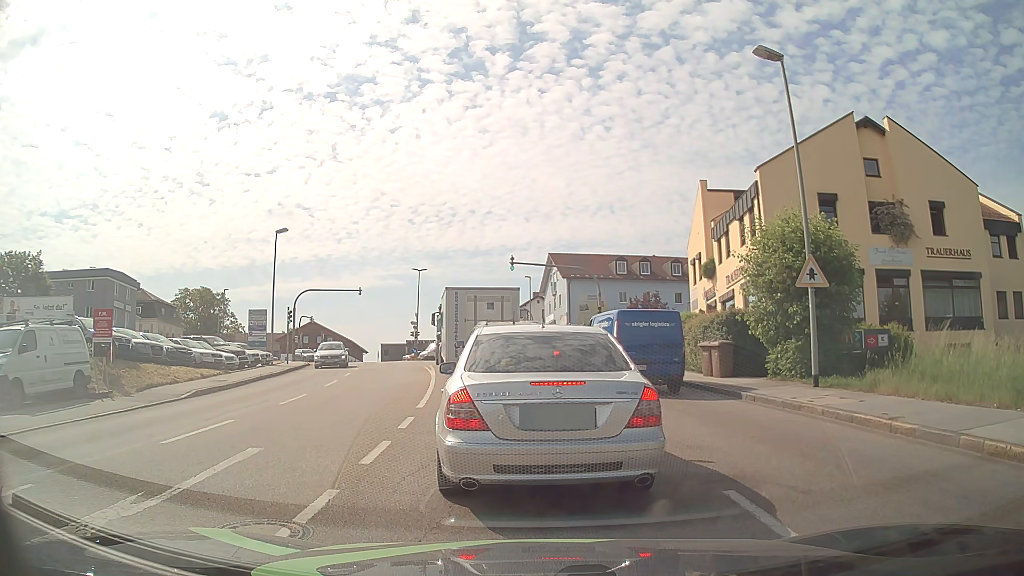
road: tertiary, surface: asphalt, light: Day
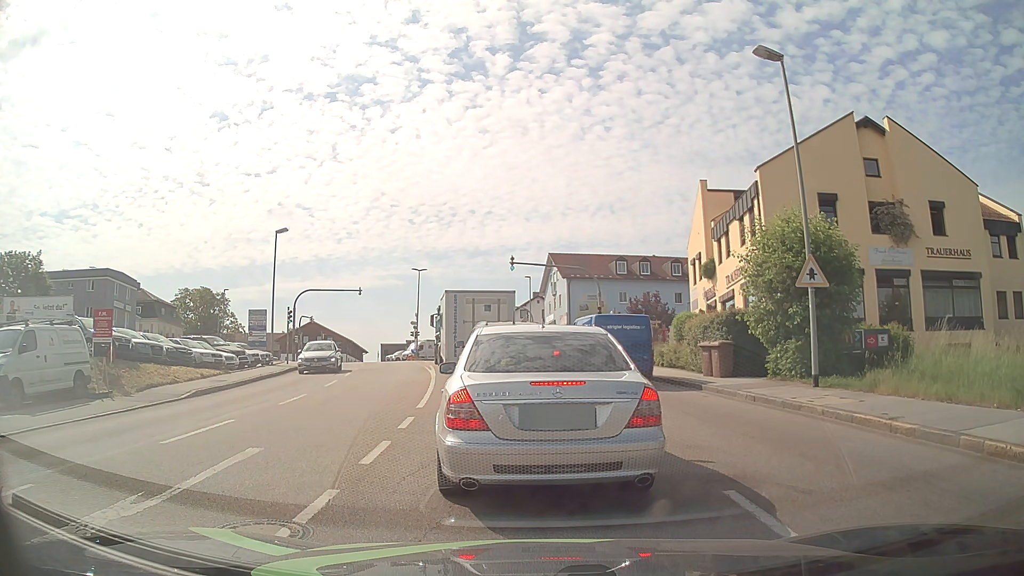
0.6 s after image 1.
(0.0, 0.0) m; 0°
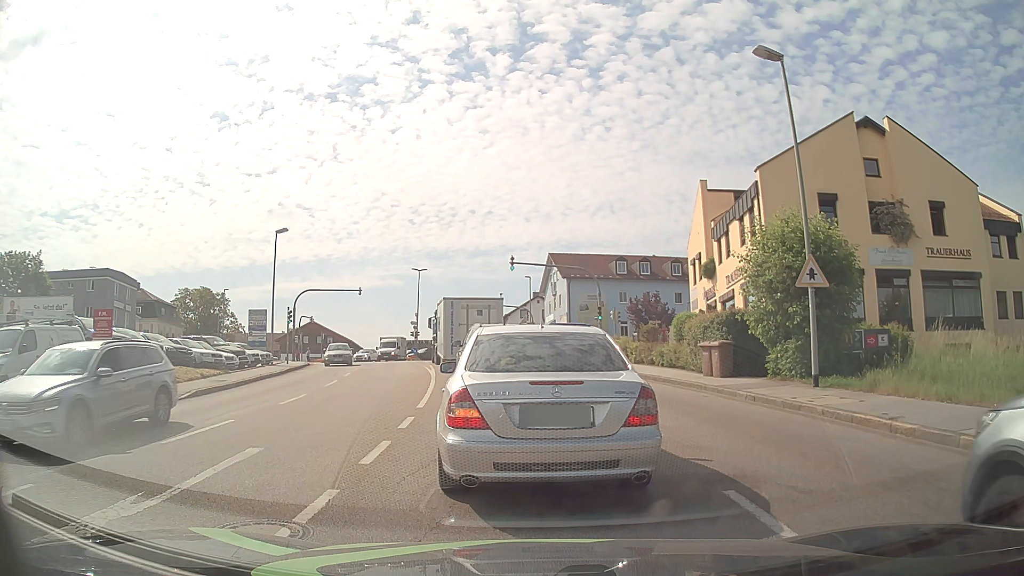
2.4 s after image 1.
(0.0, 0.0) m; 0°
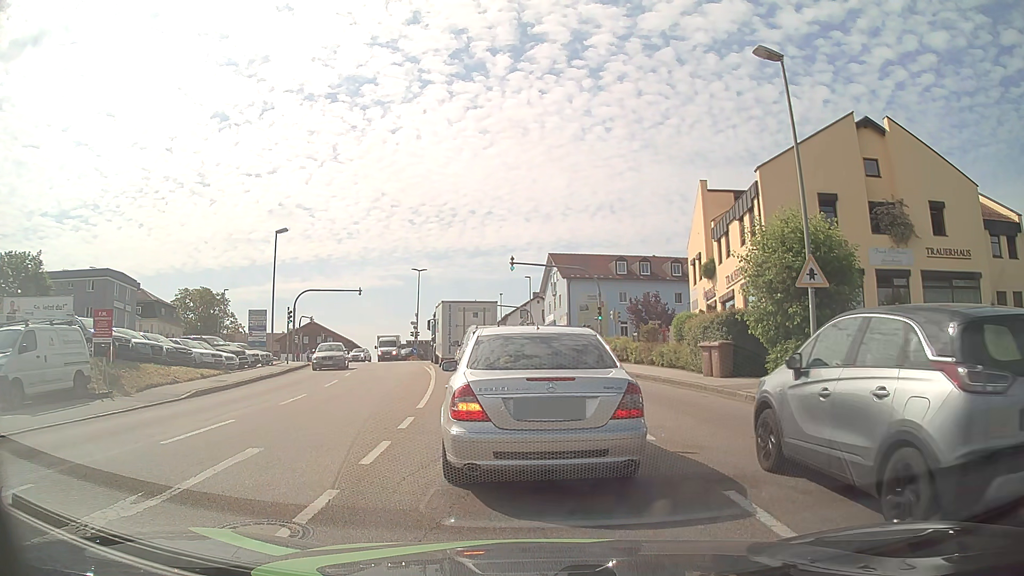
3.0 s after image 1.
(0.0, 0.0) m; 0°
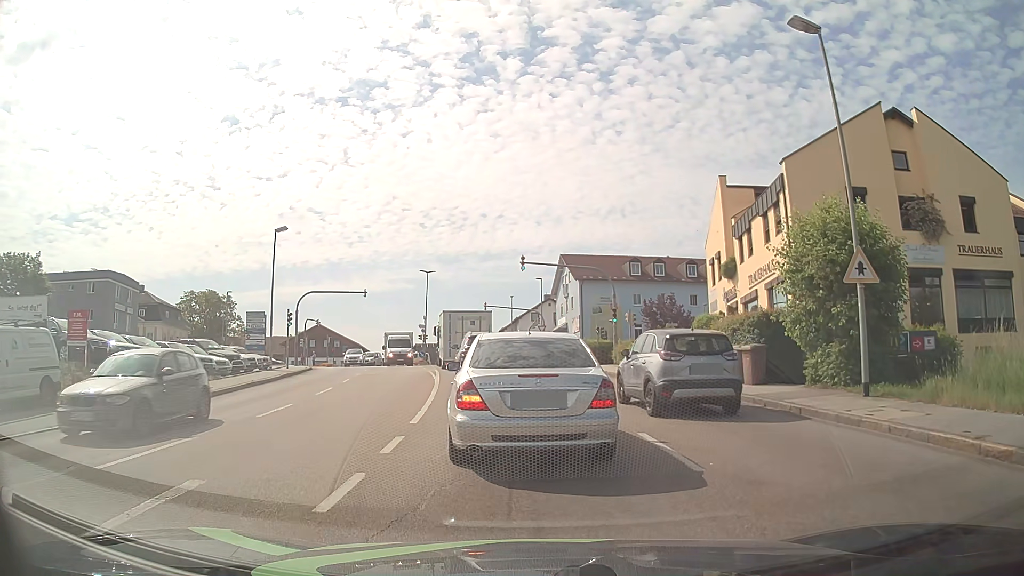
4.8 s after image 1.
(0.0, +2.1) m; -1°
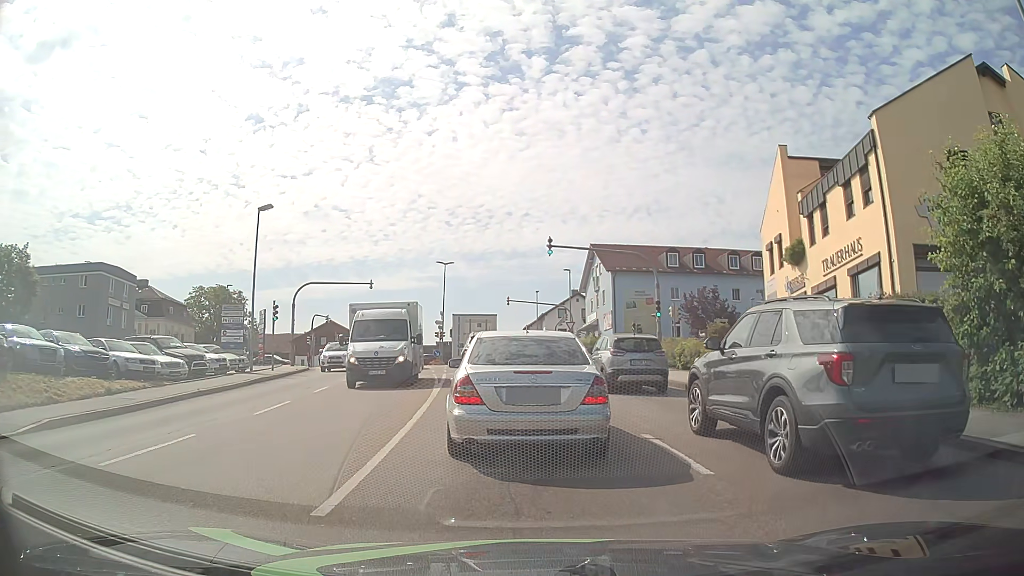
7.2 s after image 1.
(-0.1, +6.3) m; -3°
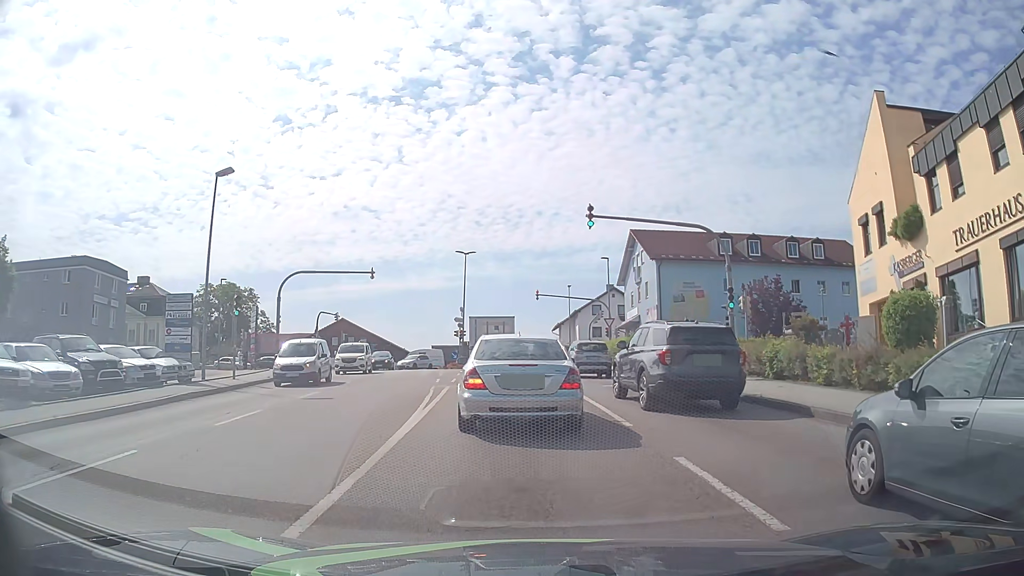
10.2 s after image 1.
(0.0, +7.9) m; -2°
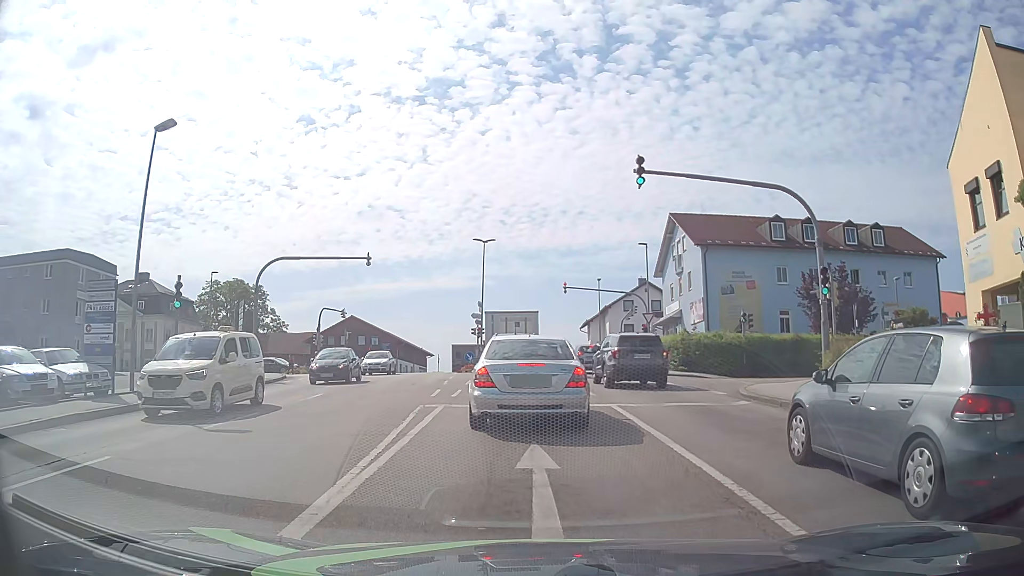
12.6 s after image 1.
(-0.1, +6.7) m; -2°
(0, +10) (0, +20) (0, +30) (0, +40) (-1, +50) (-2, +60) (-8, +67) (-18, +70) (-28, +70) (-38, +70) m
